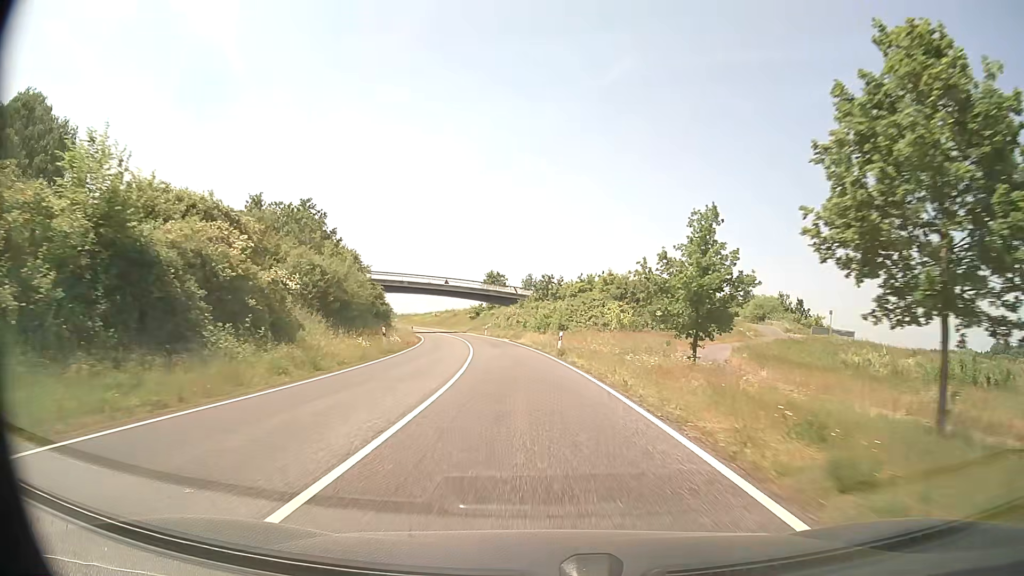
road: secondary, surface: asphalt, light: Day
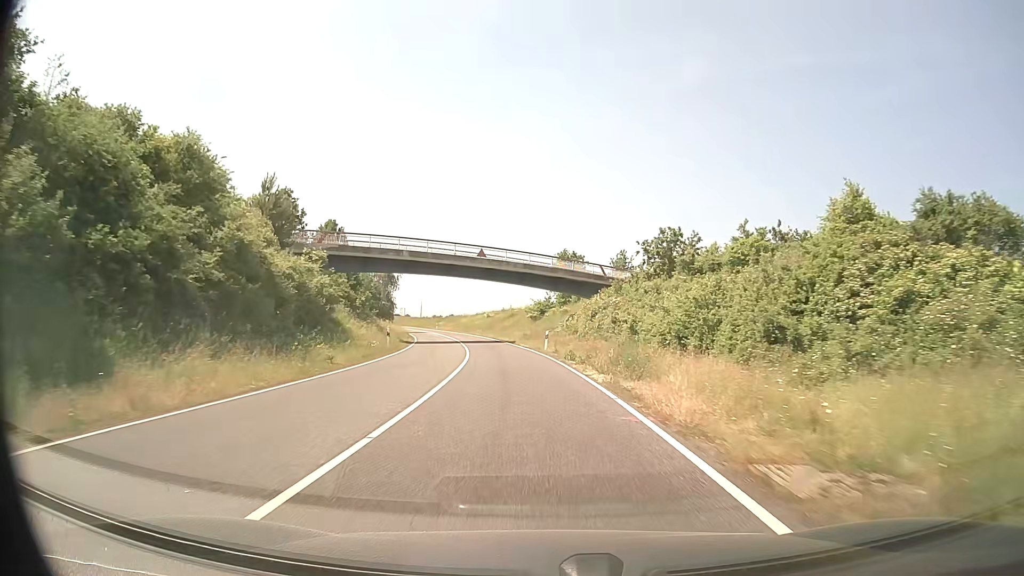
(-2.4, +42.8) m; -7°
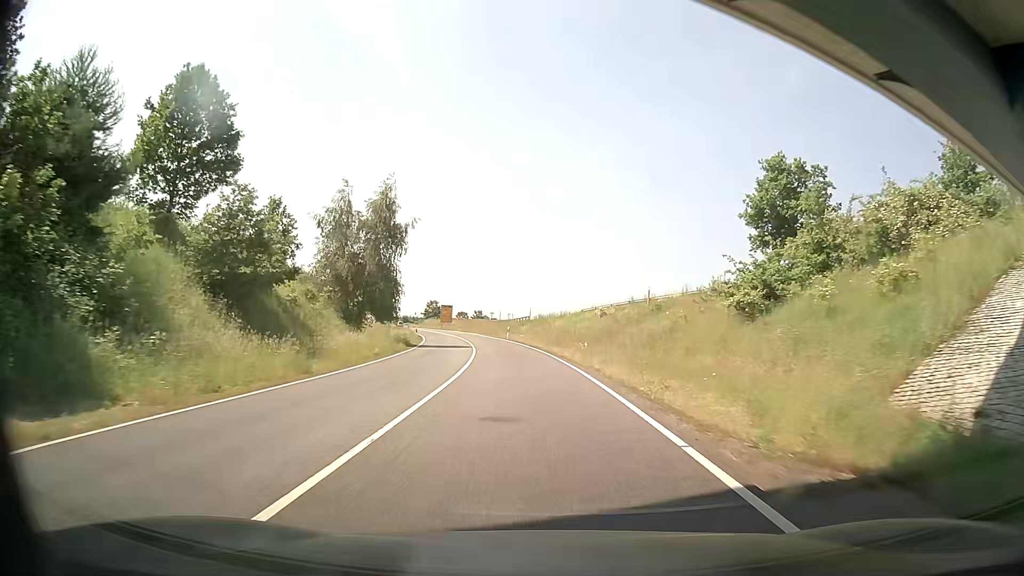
(-4.3, +53.6) m; -9°
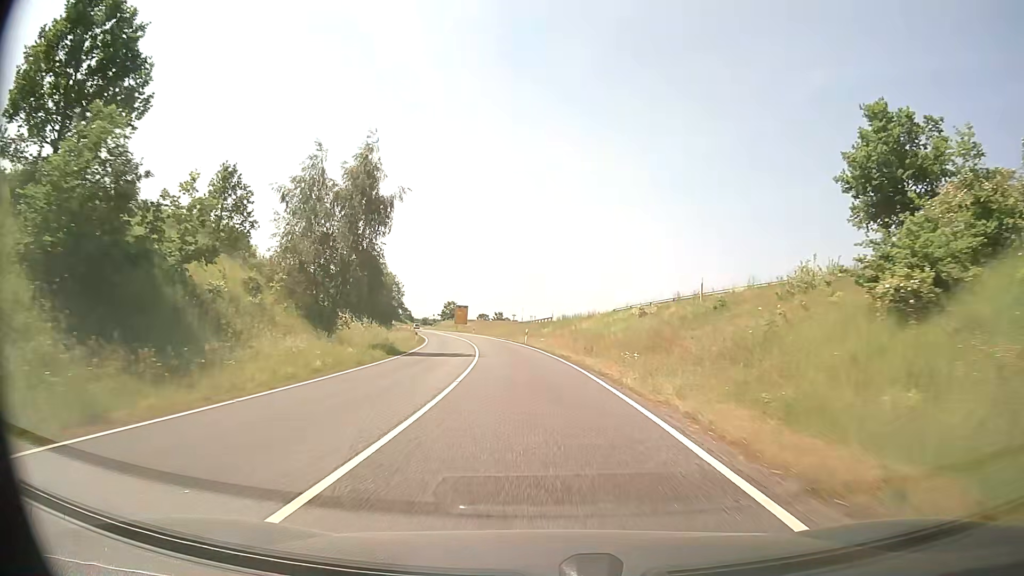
(-0.2, +10.8) m; -3°
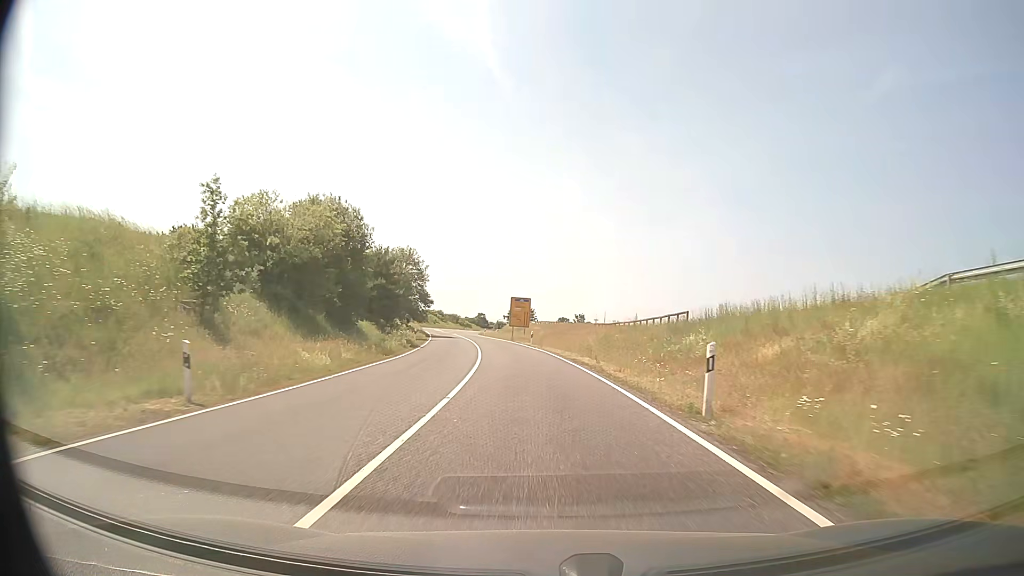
(-2.1, +43.2) m; -6°
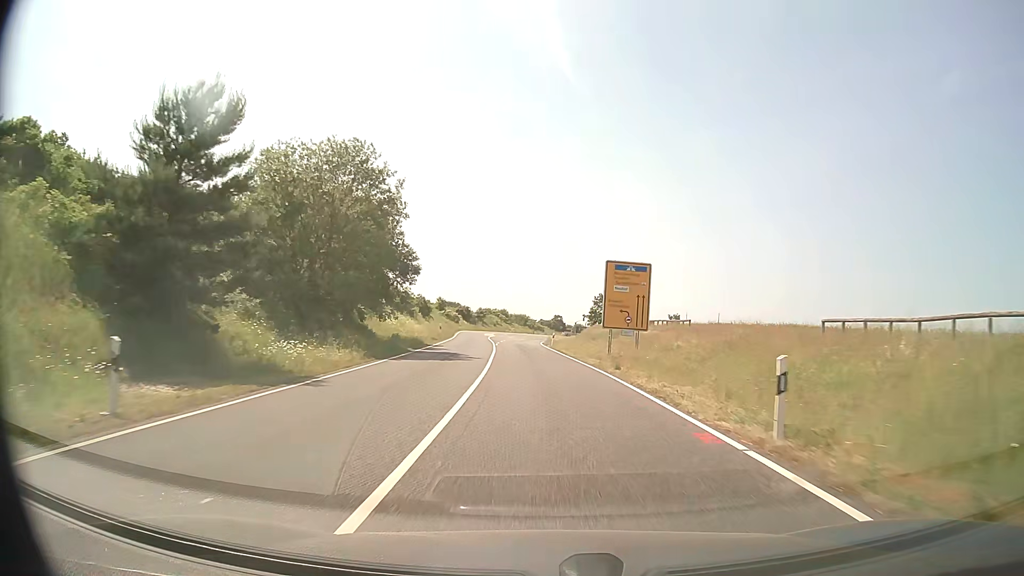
(-2.6, +43.0) m; -6°
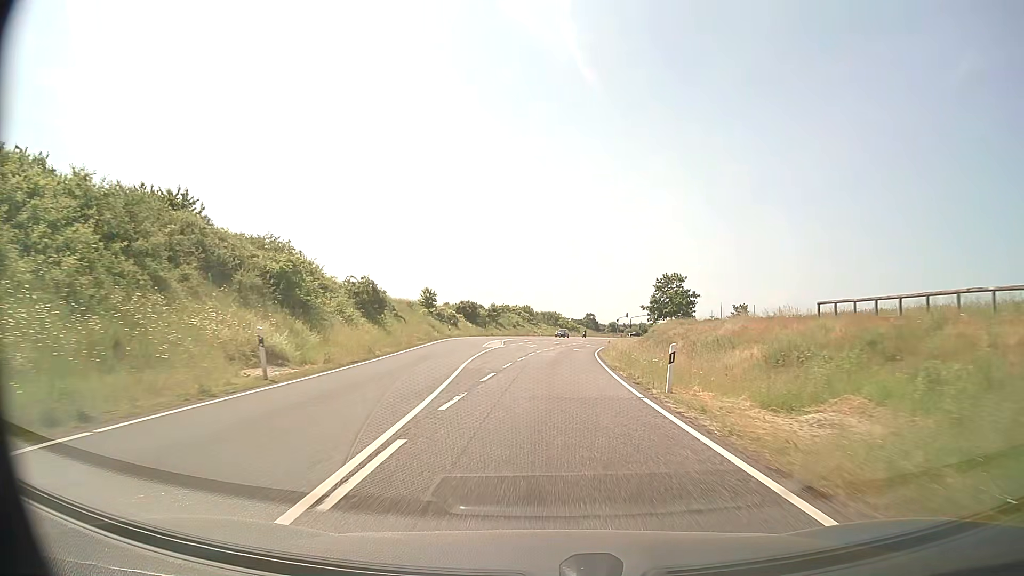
(-1.5, +42.4) m; -3°
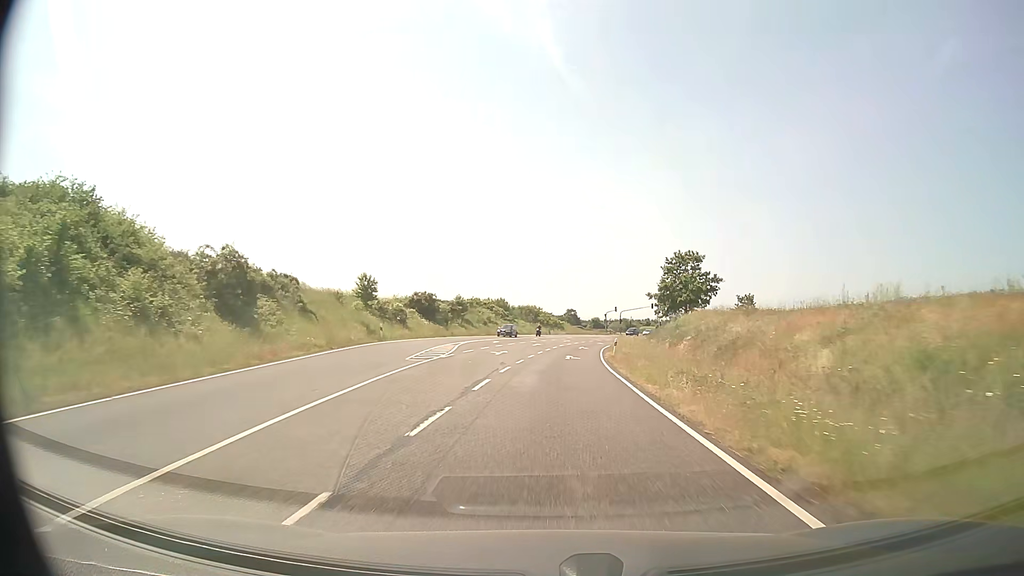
(+0.3, +21.0) m; +2°
